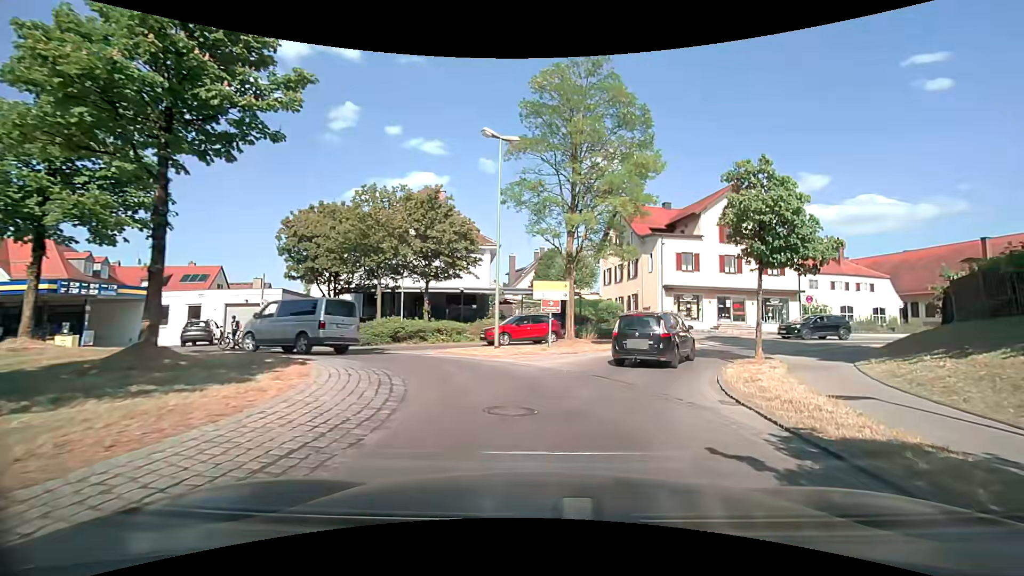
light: Day
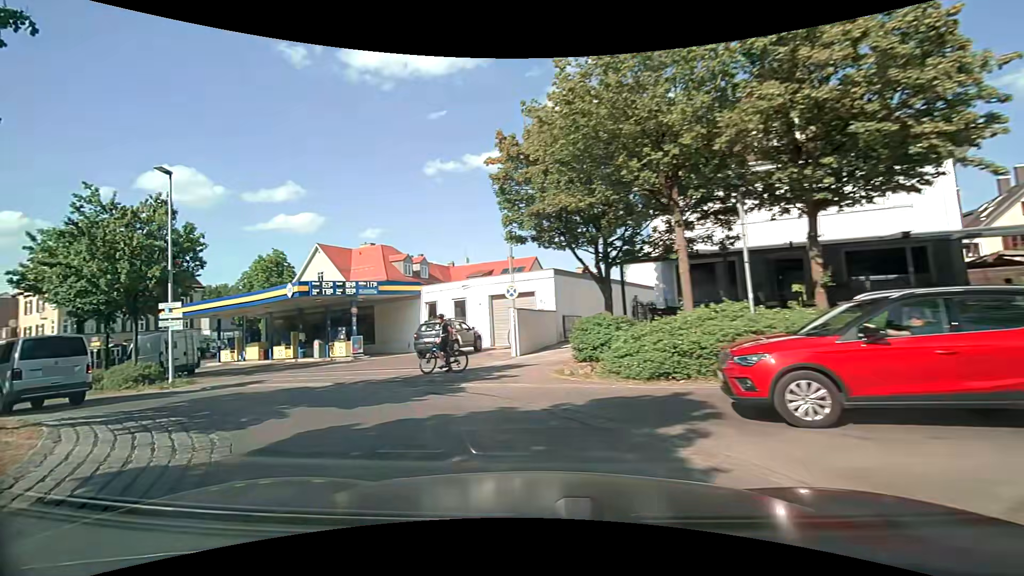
(-3.3, +16.1) m; -39°
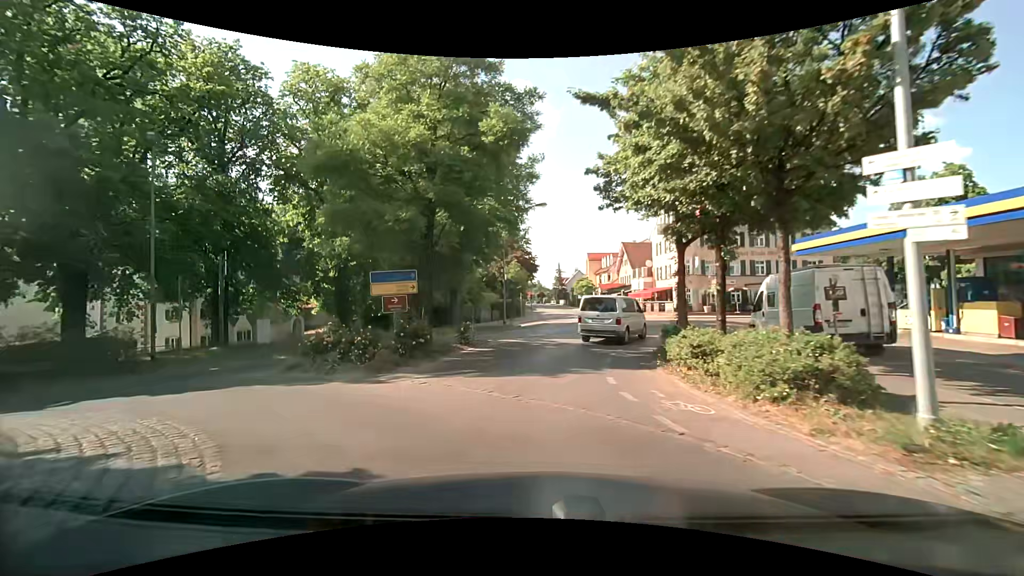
(-9.3, +13.1) m; -61°
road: service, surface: asphalt
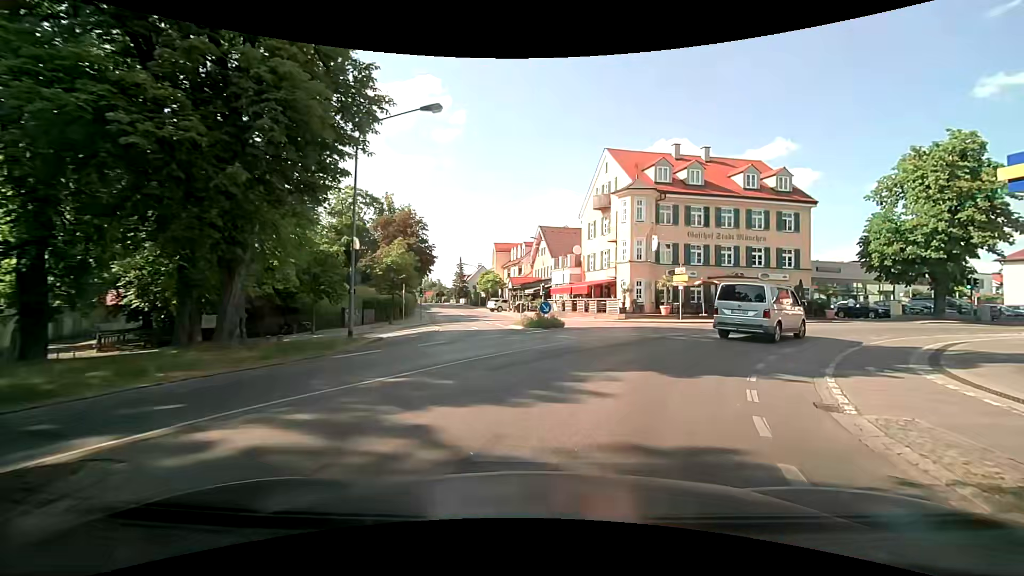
(+0.1, +16.3) m; +12°
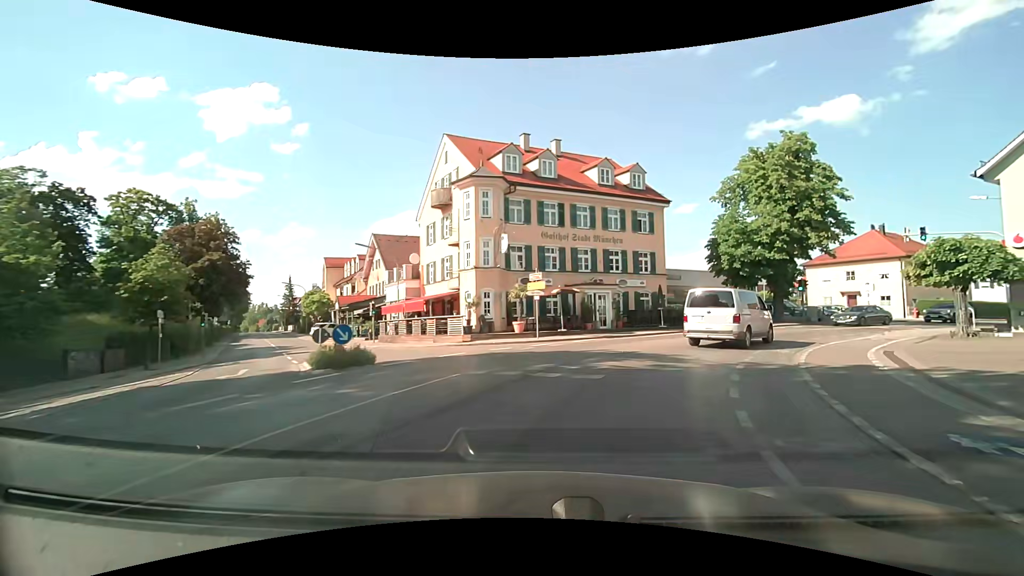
(+1.0, +7.9) m; +16°
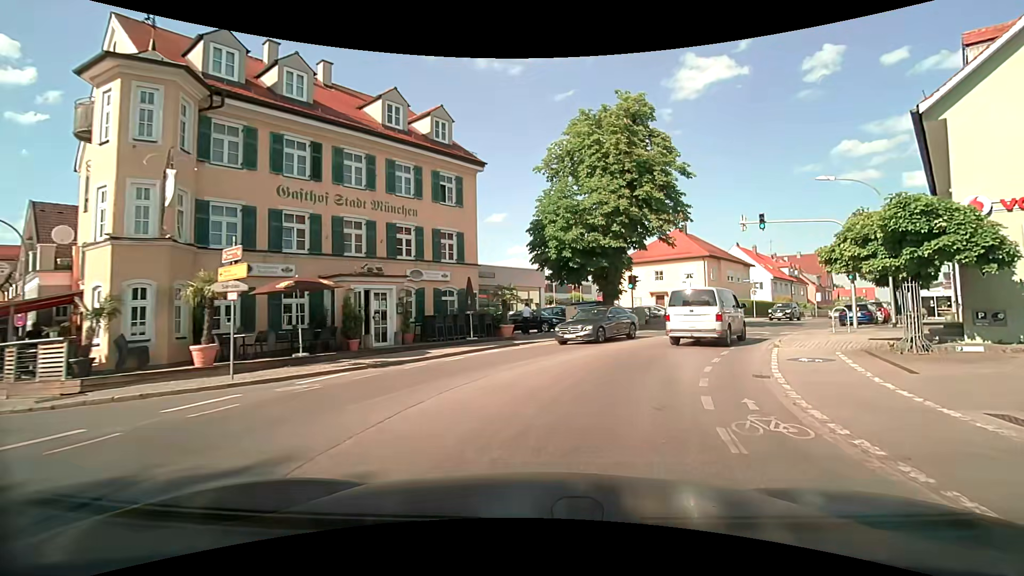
(+2.0, +11.5) m; +20°
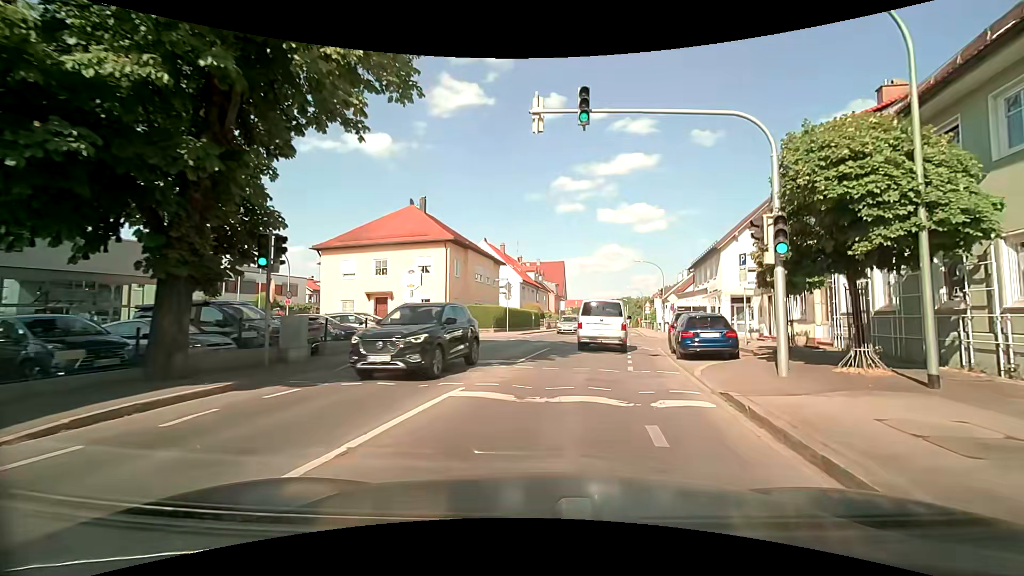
(+5.5, +19.2) m; +28°
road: secondary
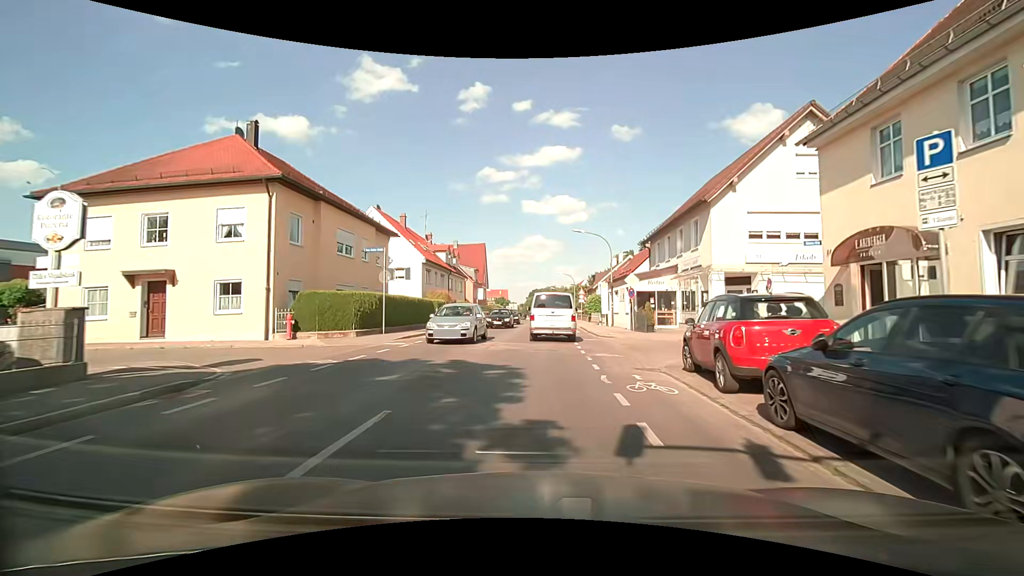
(+1.2, +13.6) m; +8°
(0, +10) (+1, +20) (+1, +30) (+1, +40) (+1, +50) (+1, +60) (+1, +70) (+2, +80) (+2, +90) (+2, +100) m
